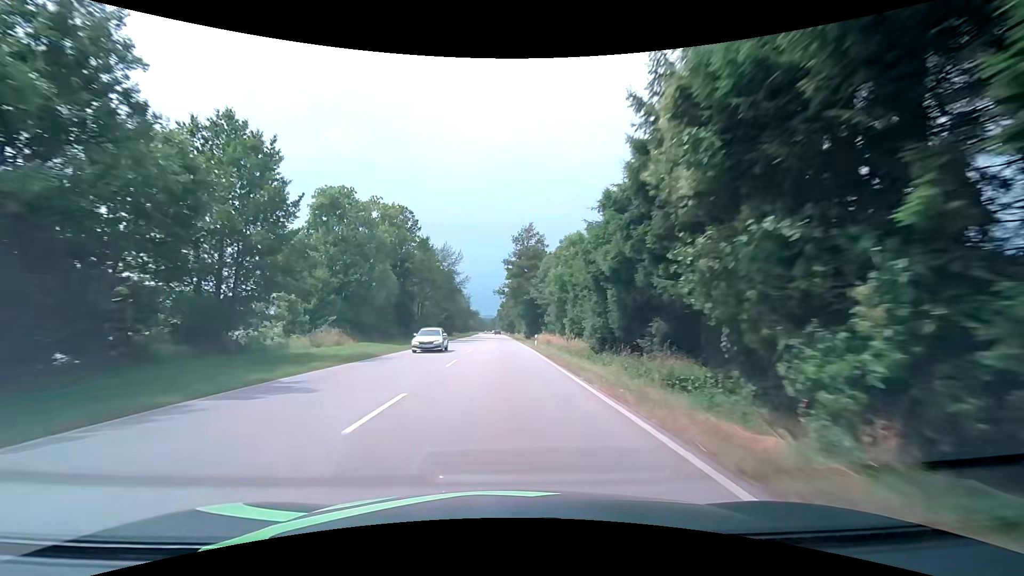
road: primary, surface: asphalt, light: Day
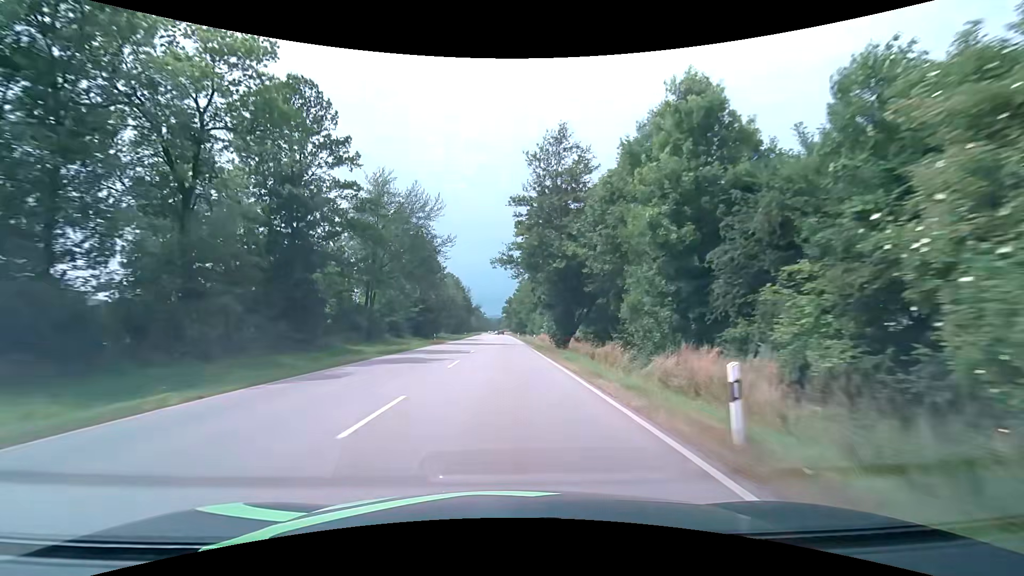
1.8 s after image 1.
(-0.4, +36.1) m; -1°
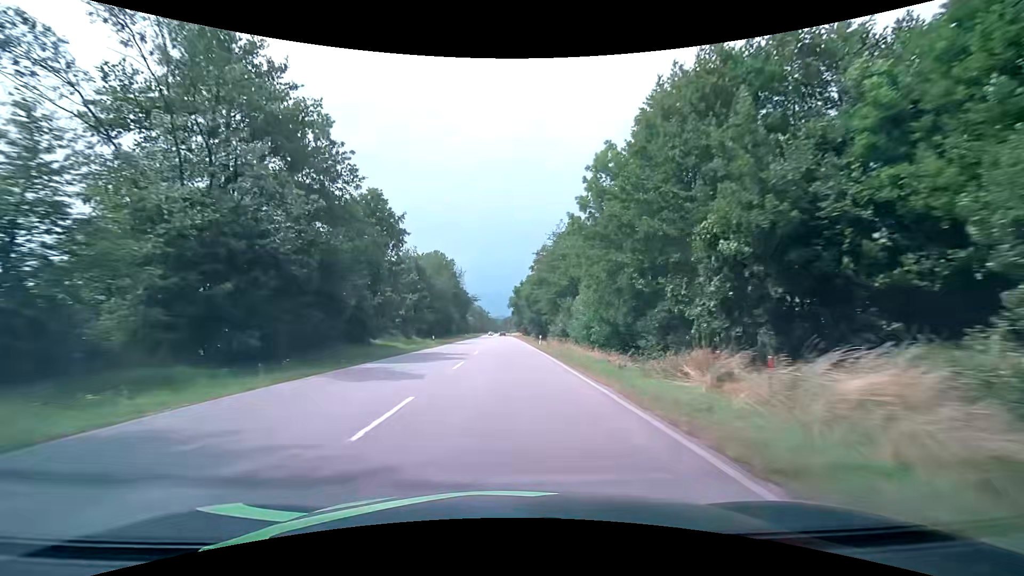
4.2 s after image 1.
(-0.4, +48.2) m; -1°
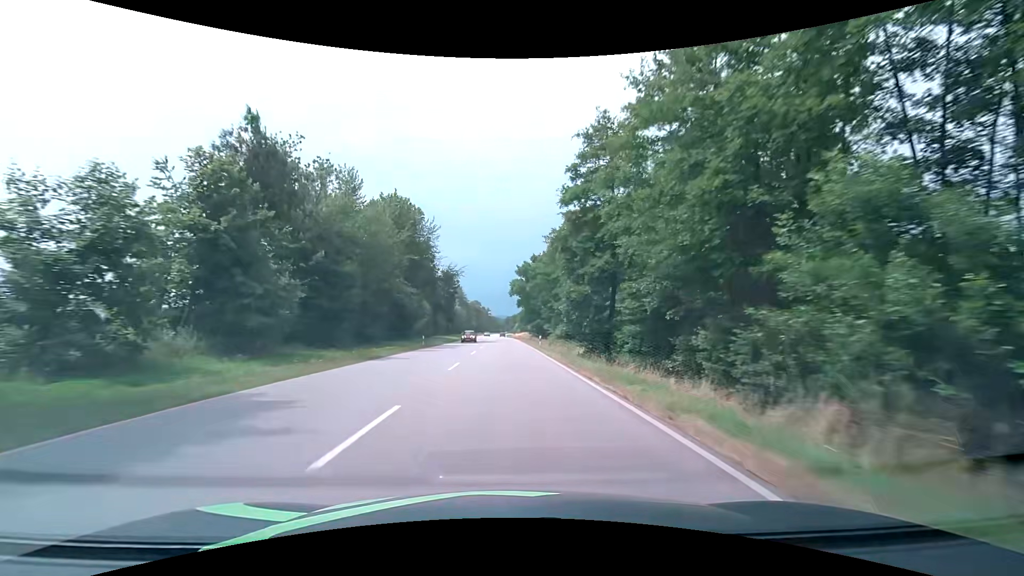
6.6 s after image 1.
(-0.1, +48.8) m; 0°
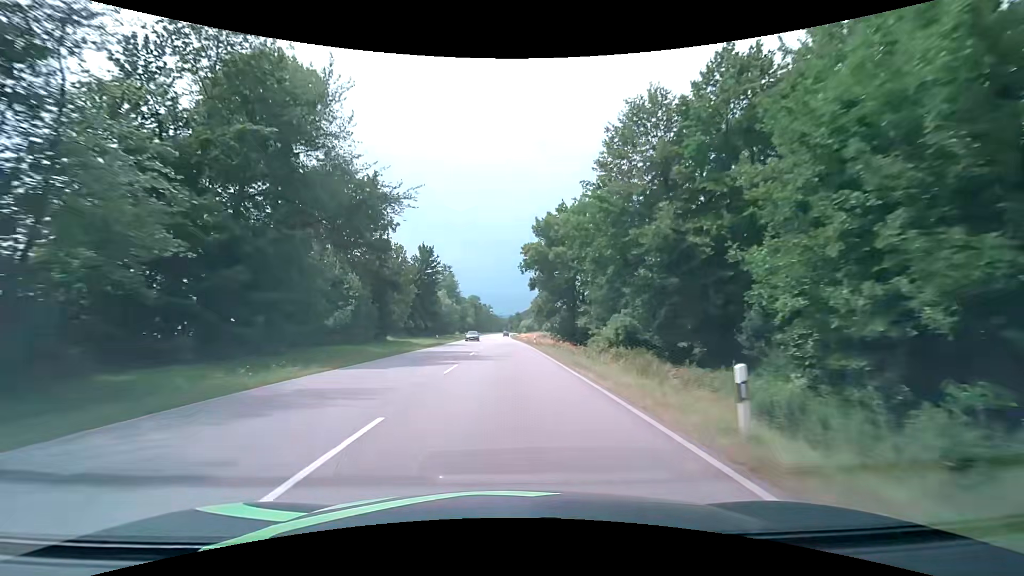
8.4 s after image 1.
(0.0, +37.0) m; 0°
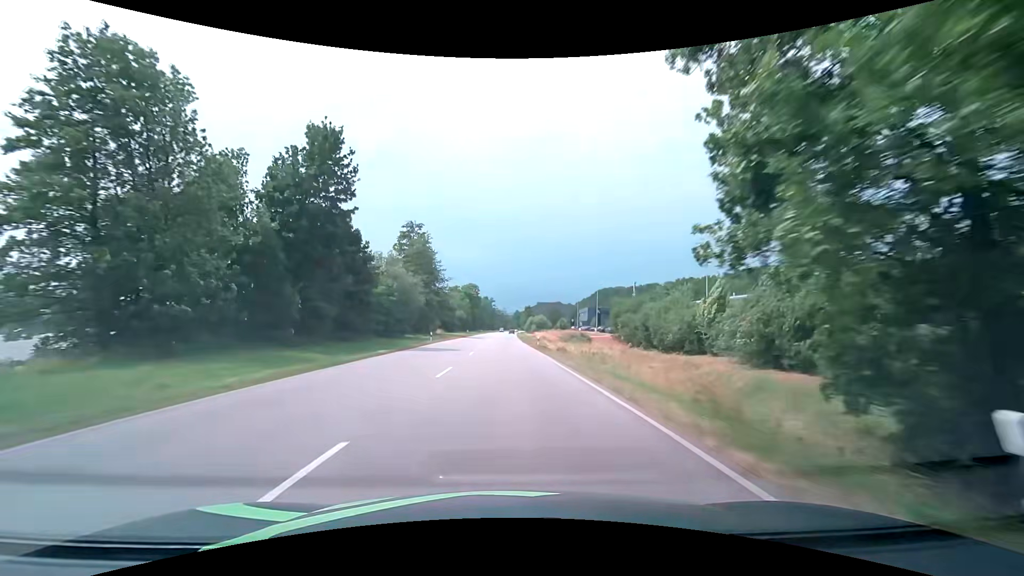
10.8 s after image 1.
(+0.1, +49.5) m; 0°
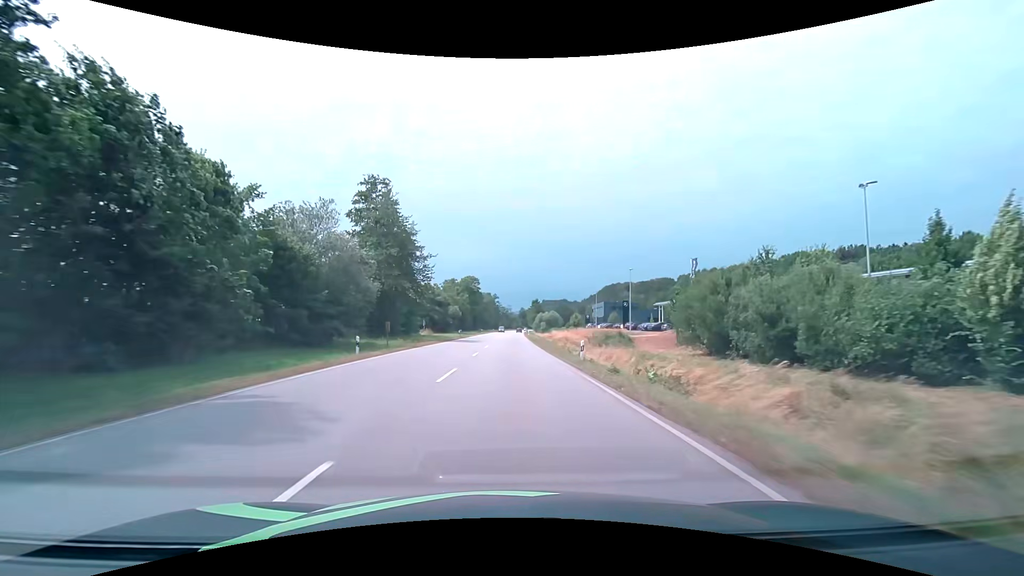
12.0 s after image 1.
(-0.3, +24.8) m; -1°
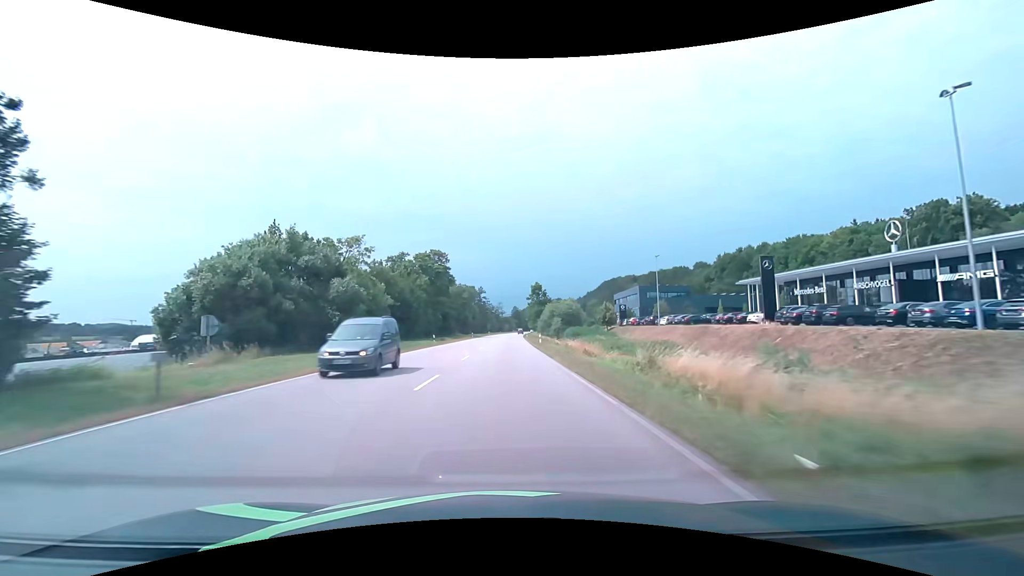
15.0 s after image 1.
(+0.8, +61.4) m; +1°
(0, +10) (0, +20) (0, +30) (0, +40) (0, +50) (0, +60) (0, +70) (+1, +80) (+1, +90) (+1, +100) m
